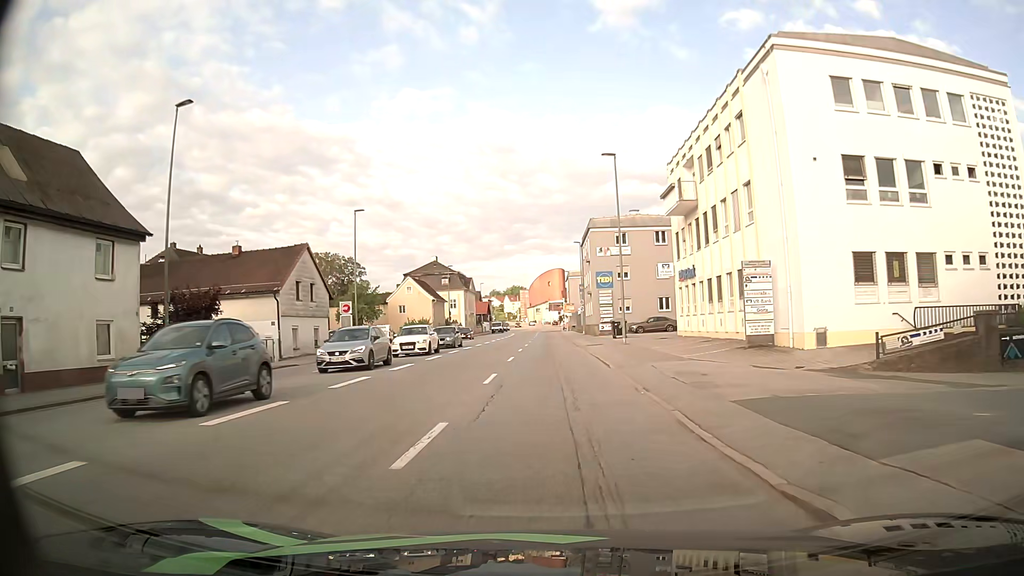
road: tertiary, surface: asphalt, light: Day
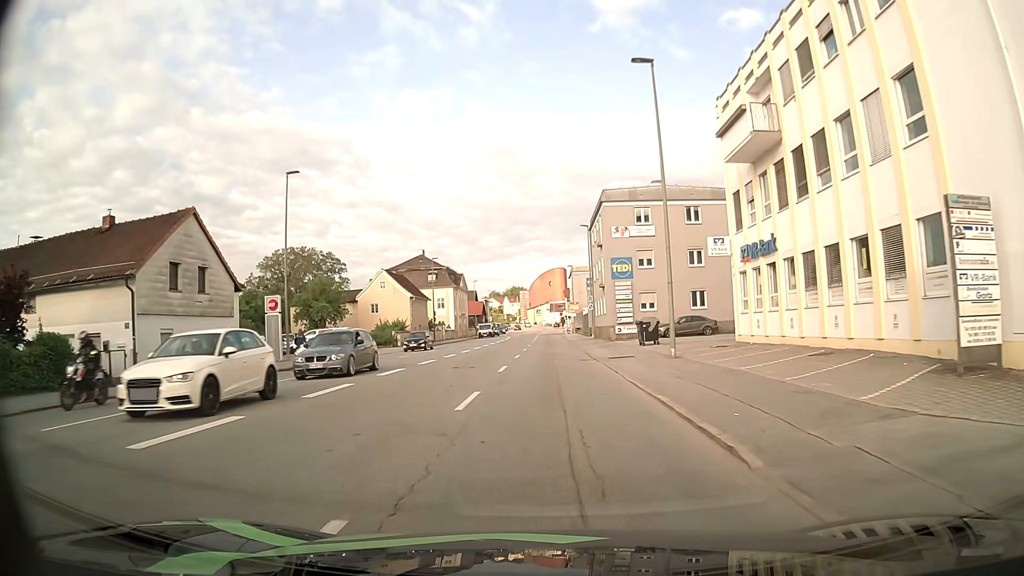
(0.0, +13.8) m; 0°
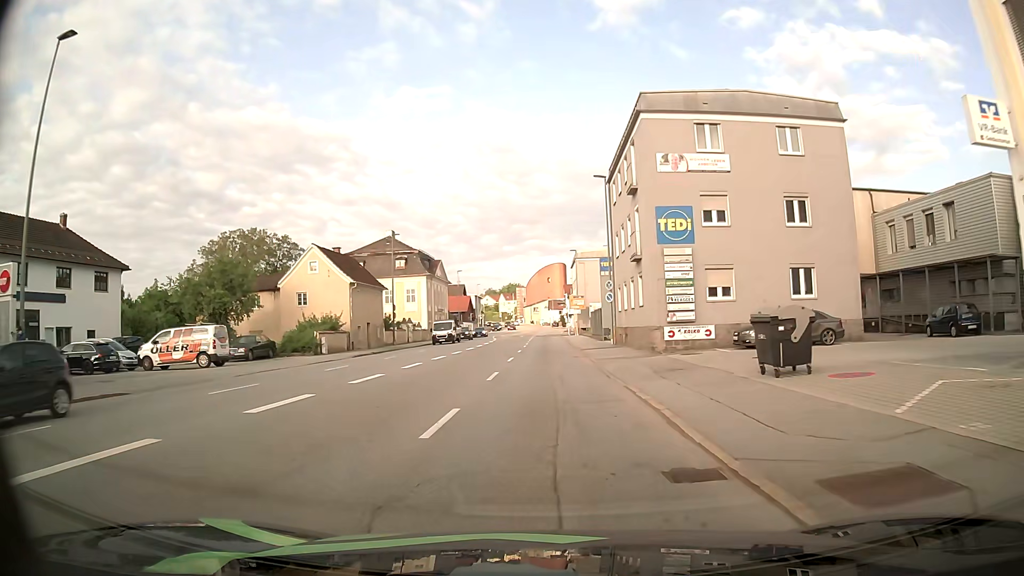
(0.0, +20.6) m; 0°
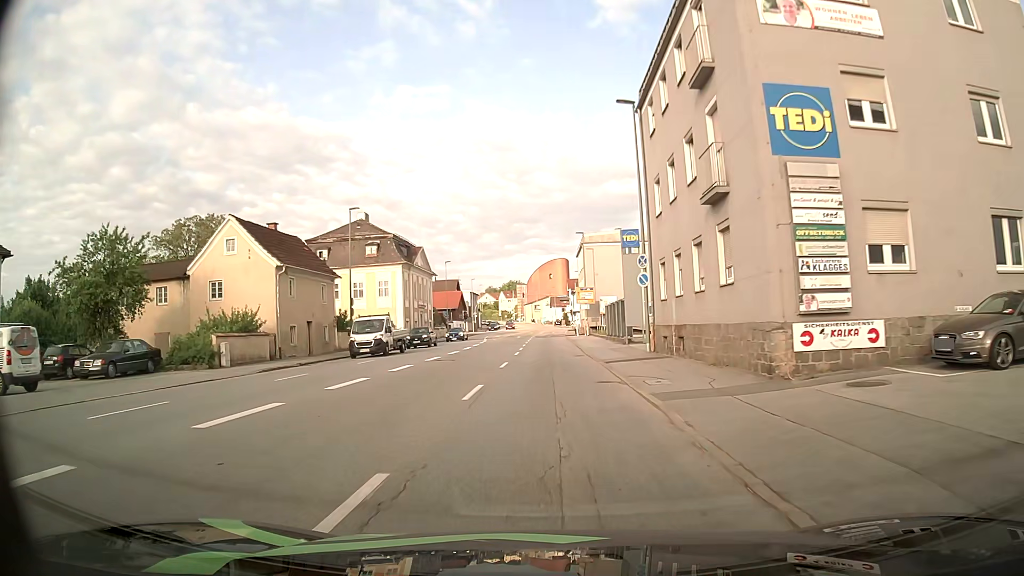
(0.0, +14.0) m; 0°
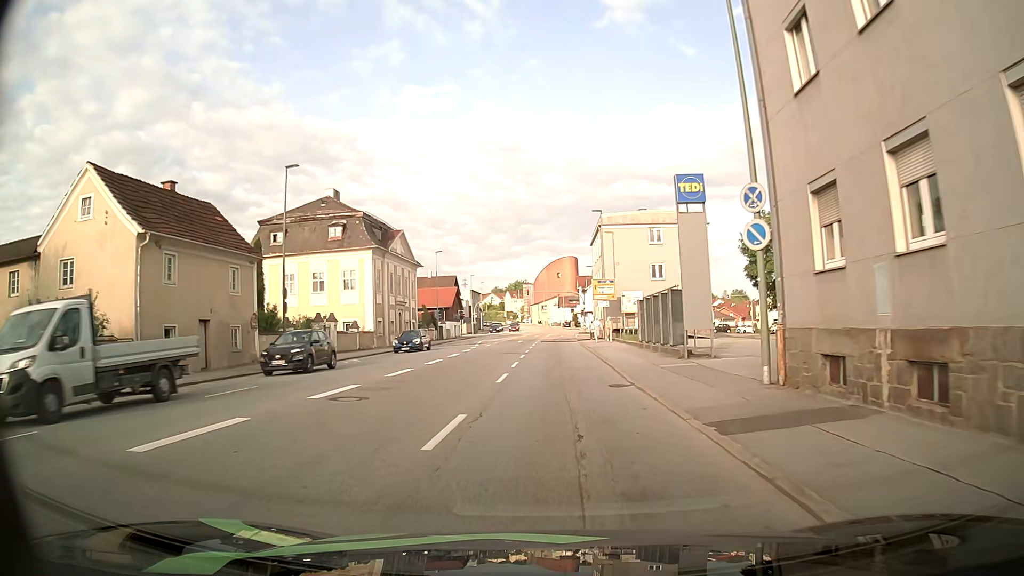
(-0.1, +13.8) m; -1°
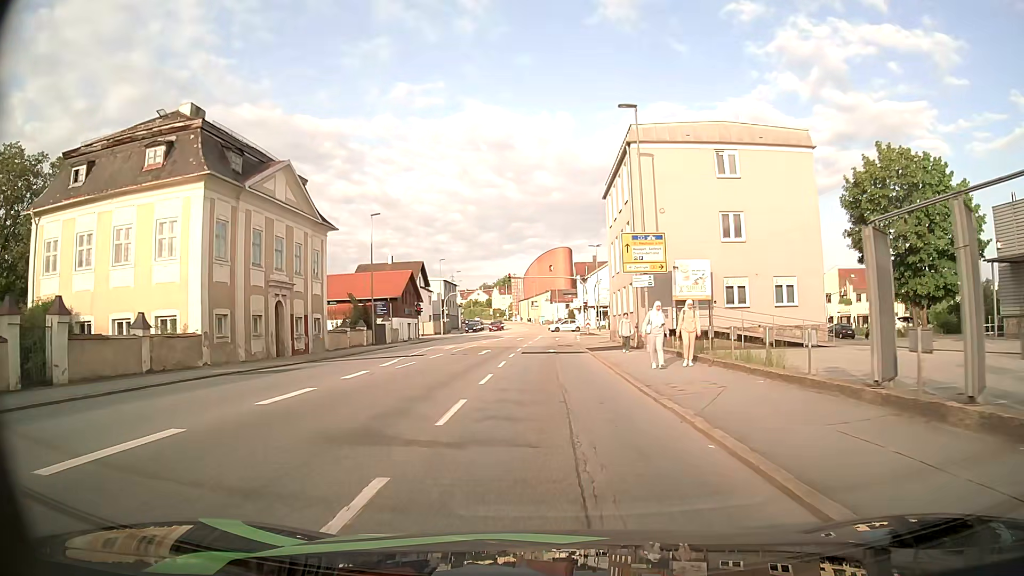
(+0.3, +25.6) m; +1°
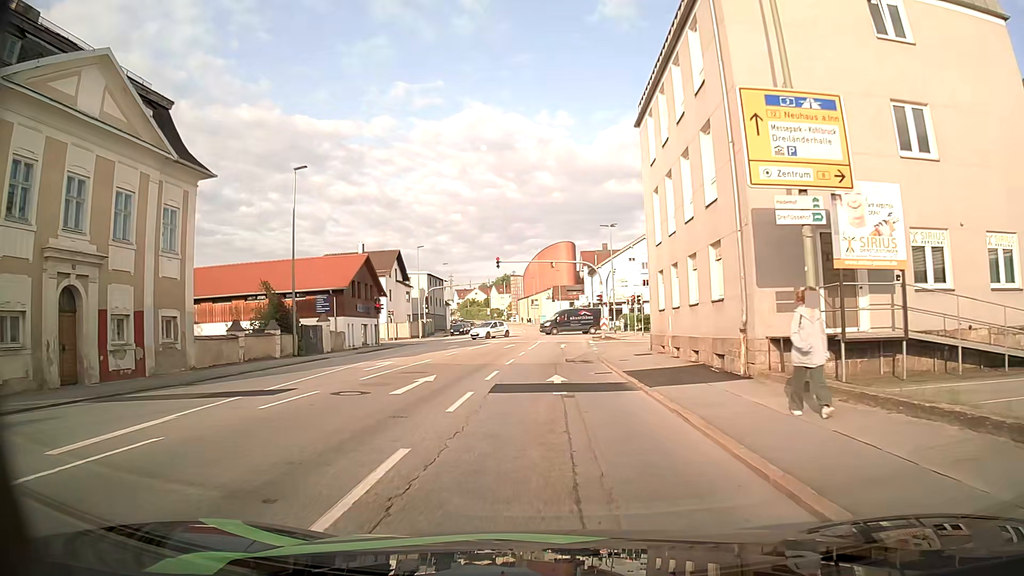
(0.0, +16.8) m; 0°
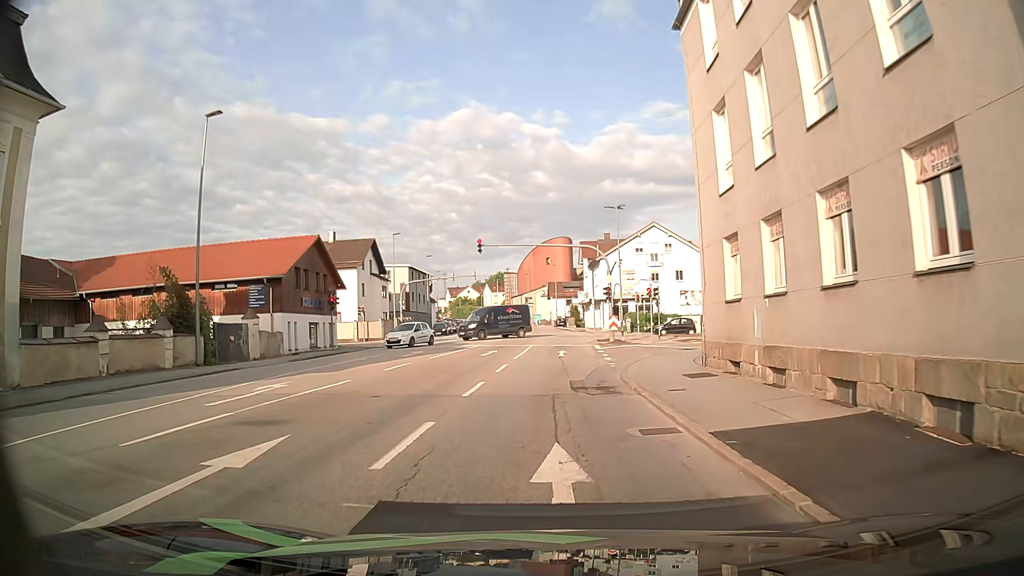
(0.0, +10.1) m; 0°
(0, +10) (0, +20) (0, +30) (+1, +40) (+1, +50) (+1, +60) (0, +70) (0, +80) (-1, +90) (-2, +100) m
